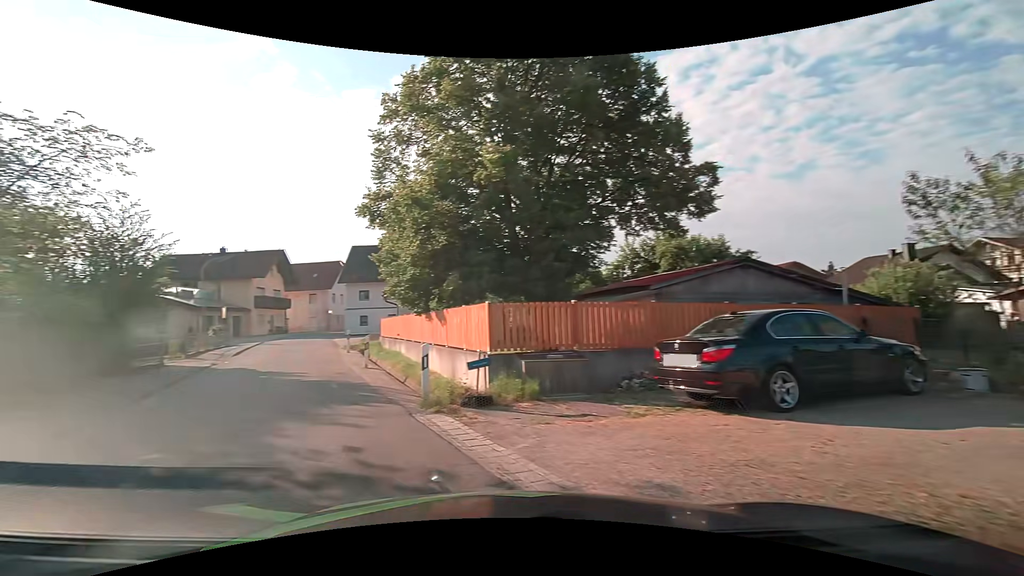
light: Day
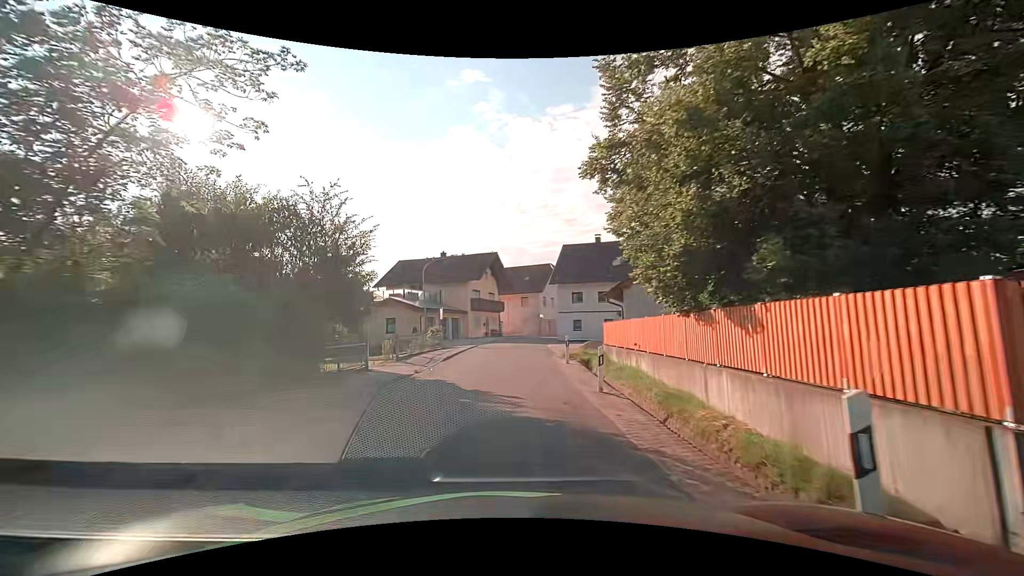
(-1.6, +5.9) m; -24°
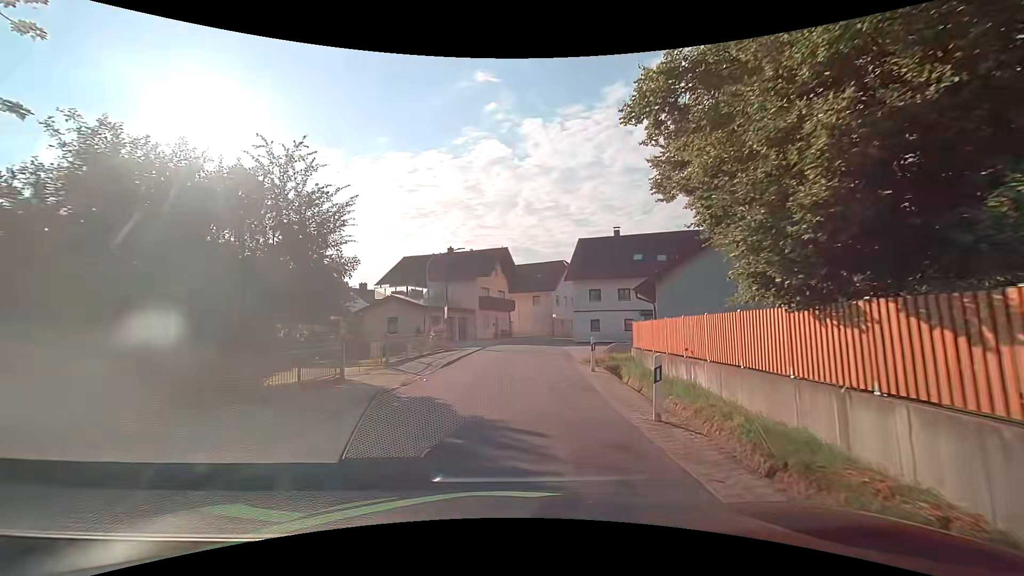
(-0.1, +3.6) m; 0°
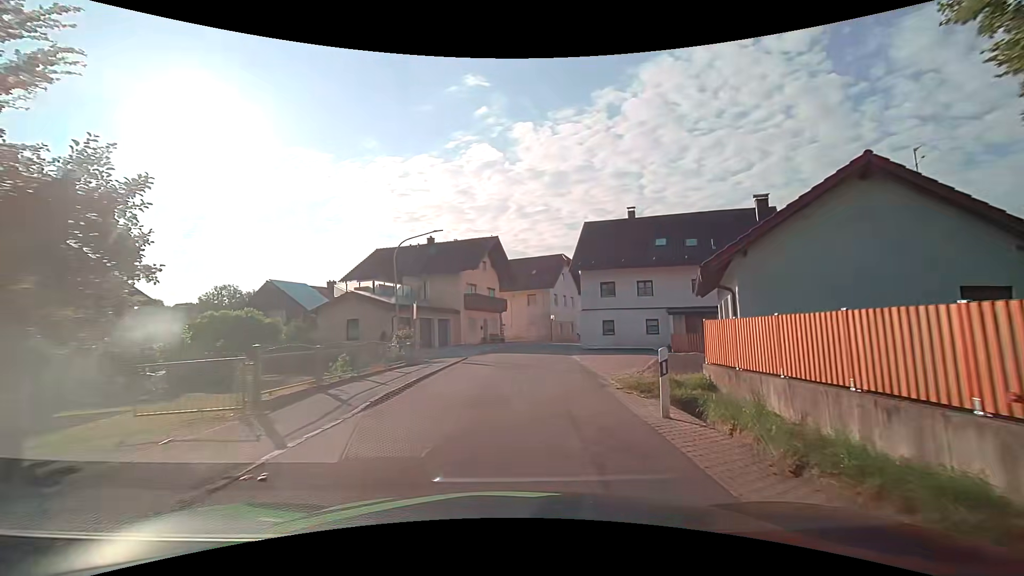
(-0.1, +8.4) m; +1°
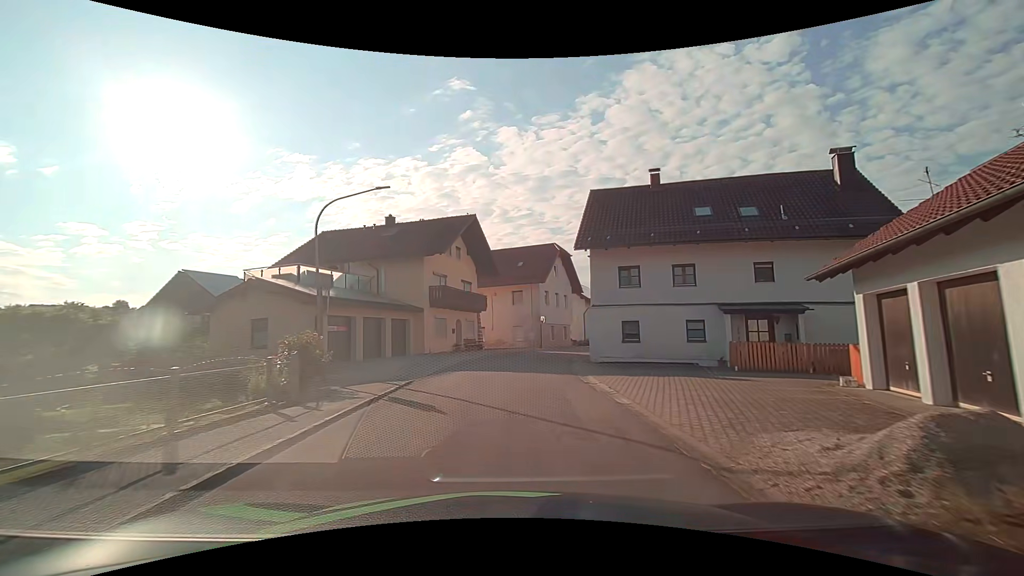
(+0.2, +9.9) m; +1°
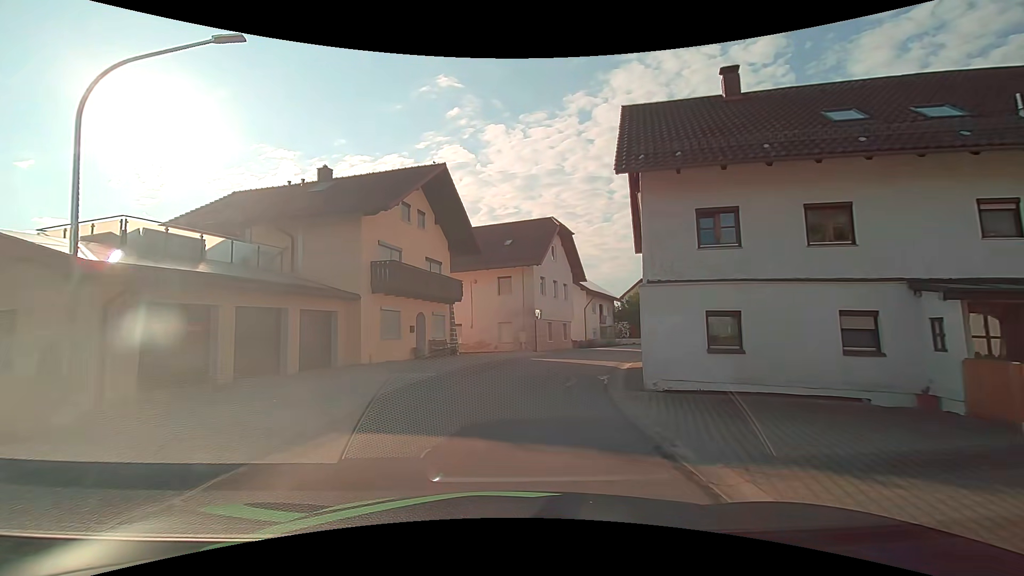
(+0.2, +10.5) m; +2°
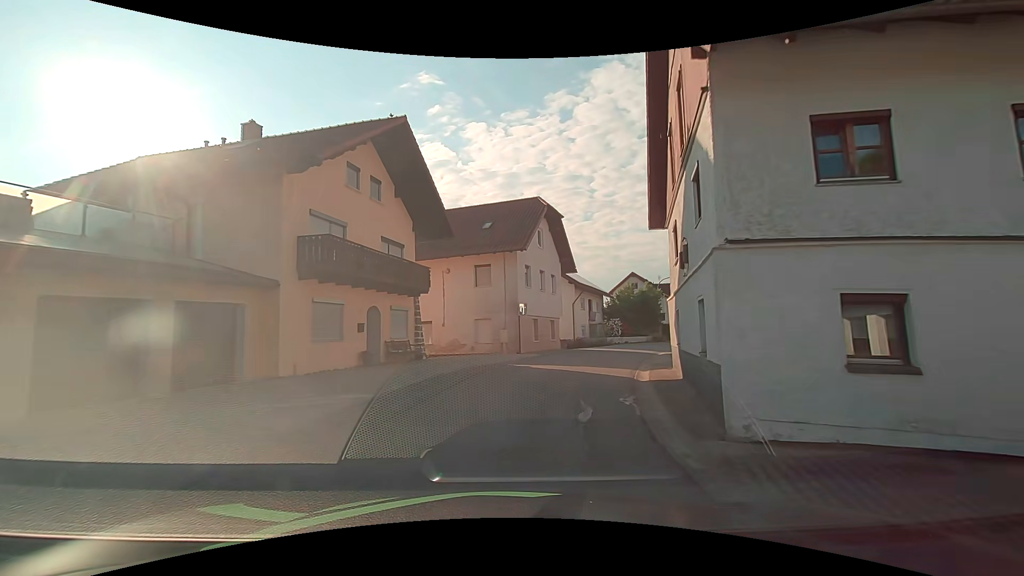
(0.0, +5.2) m; +1°
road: tertiary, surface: asphalt
